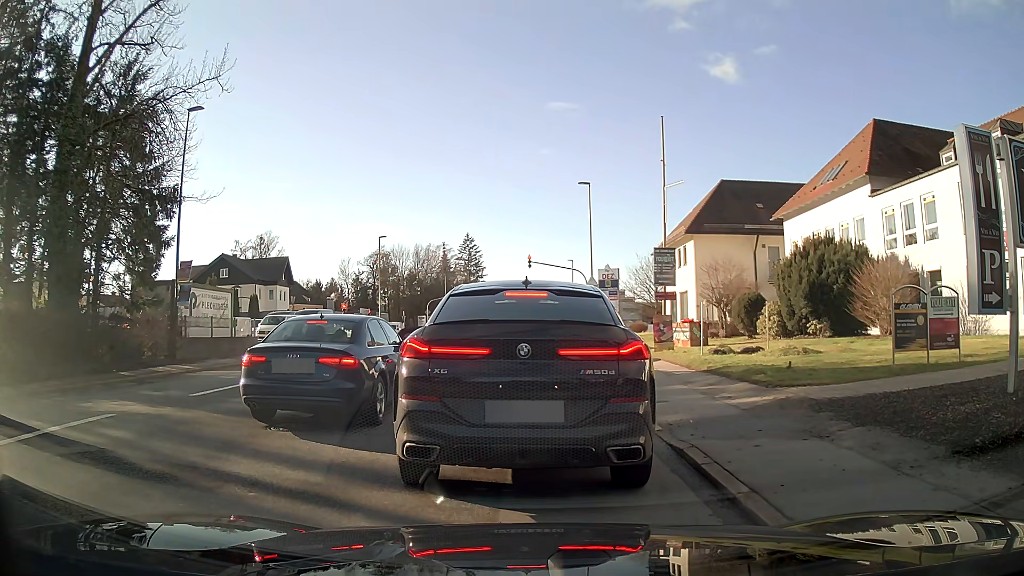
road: tertiary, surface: asphalt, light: Day
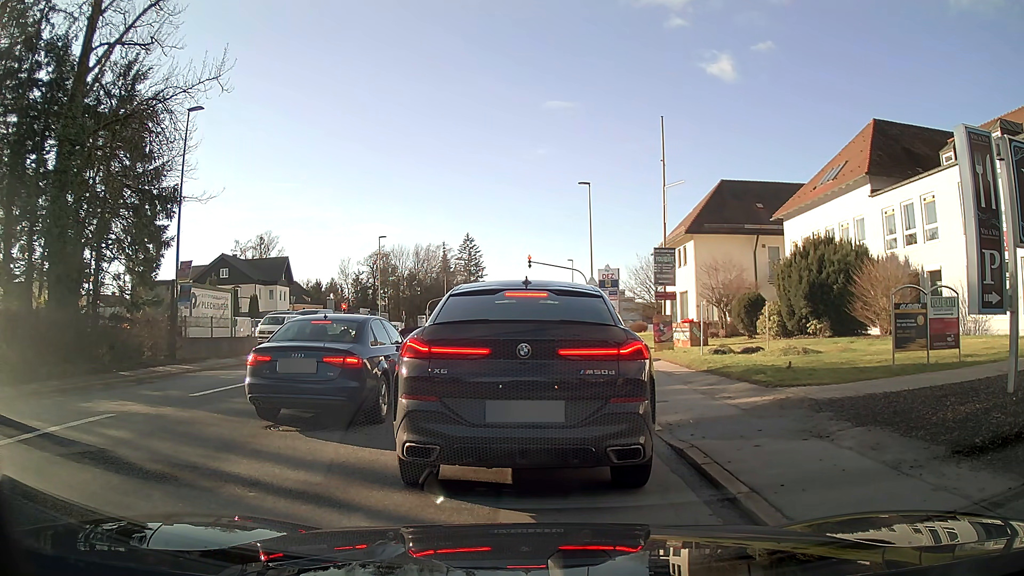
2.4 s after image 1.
(0.0, 0.0) m; 0°
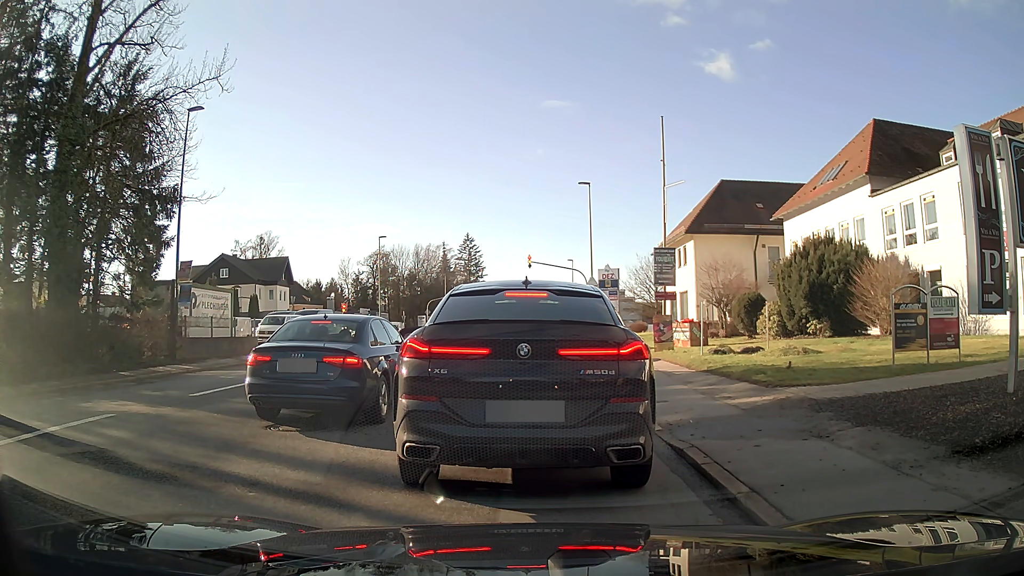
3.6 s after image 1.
(0.0, 0.0) m; 0°
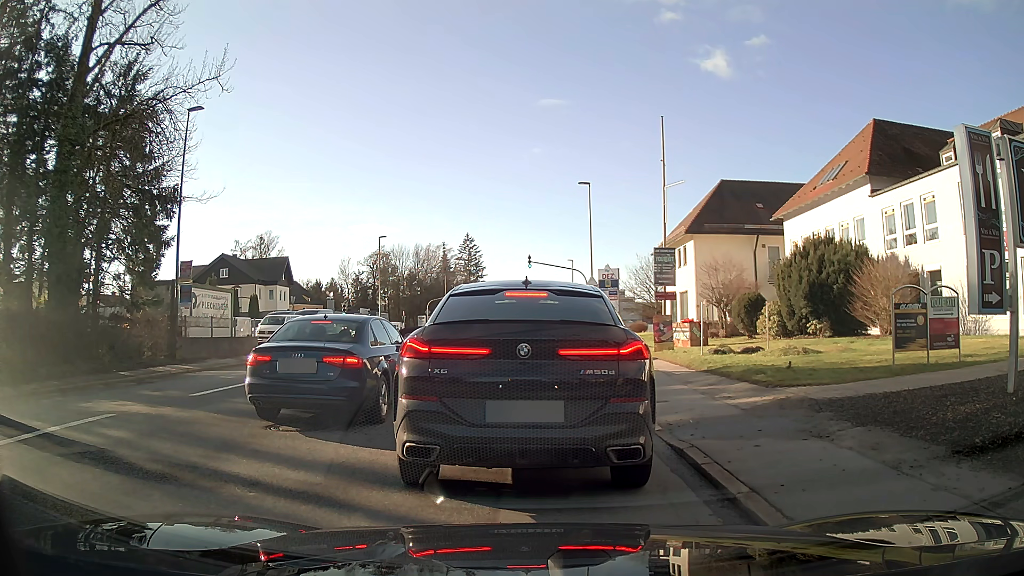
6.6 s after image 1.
(0.0, 0.0) m; 0°
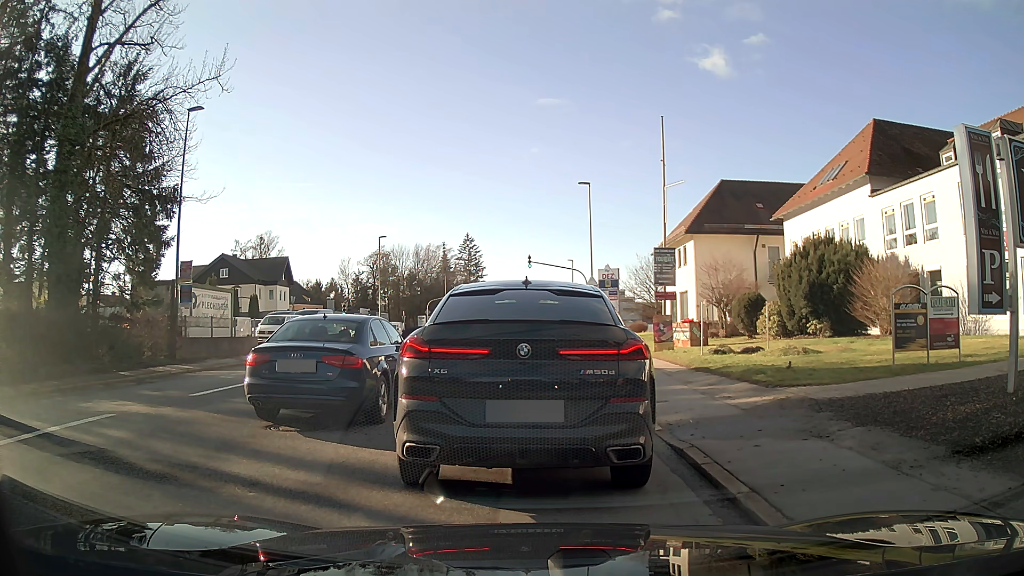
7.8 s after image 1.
(0.0, 0.0) m; 0°
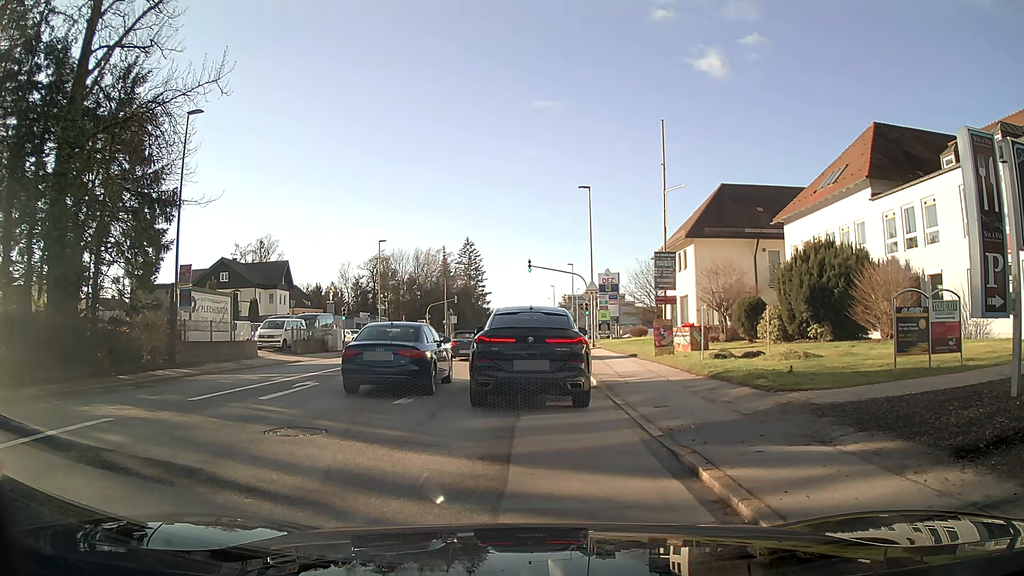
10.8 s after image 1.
(0.0, +0.1) m; 0°
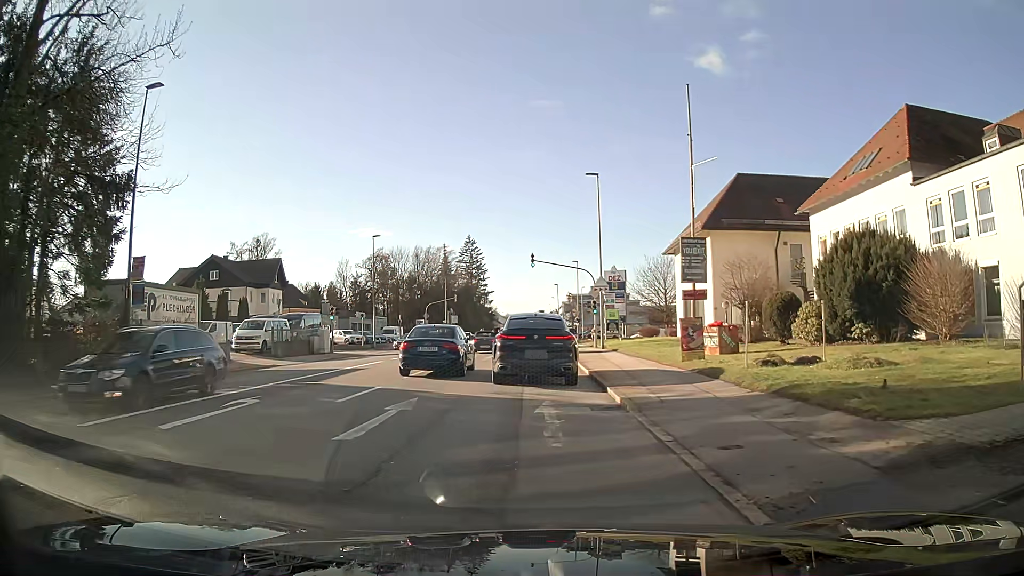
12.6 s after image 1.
(0.0, +4.1) m; 0°
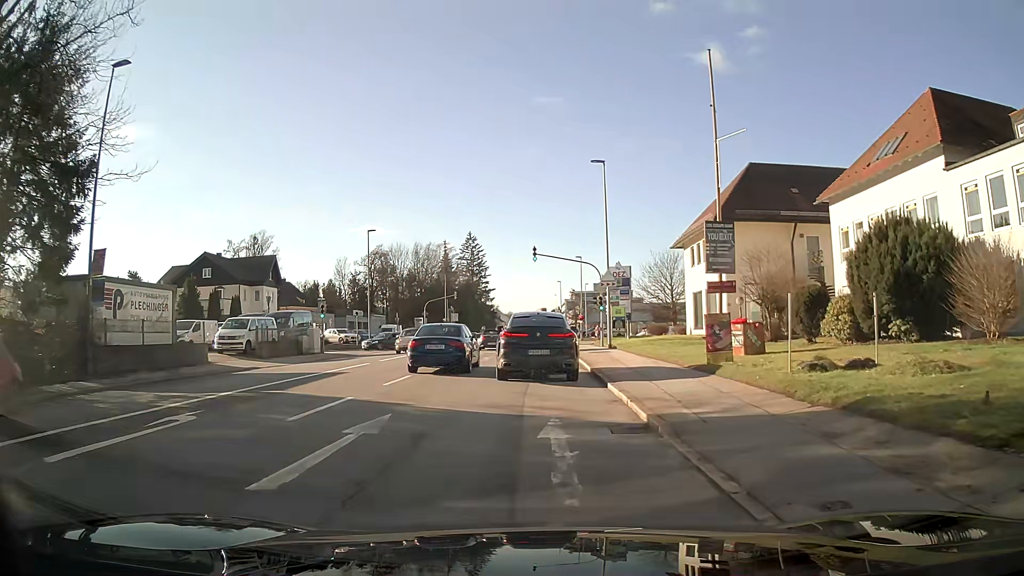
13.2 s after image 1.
(0.0, +2.7) m; 0°
(0, +10) (0, +20) (0, +30) (0, +40) (0, +50) (0, +60) (0, +70) (0, +80) (0, +90) (0, +100) m
